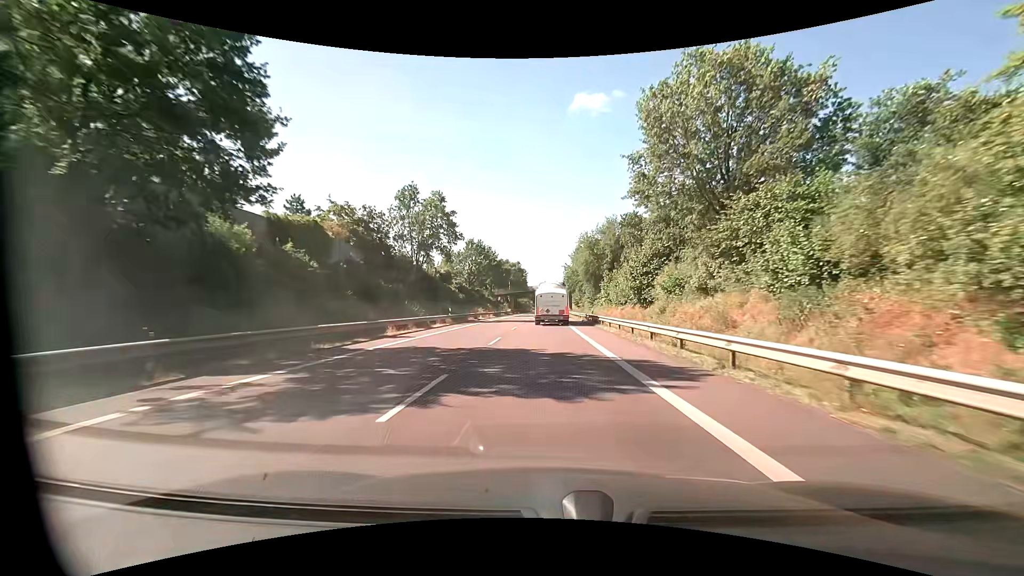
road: primary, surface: asphalt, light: Day
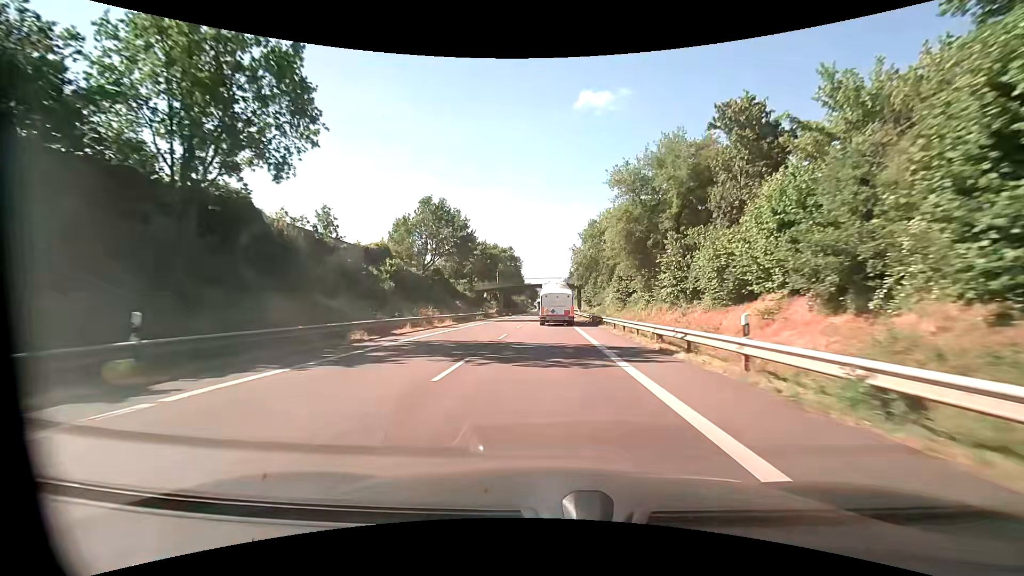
(-0.1, +32.8) m; 0°
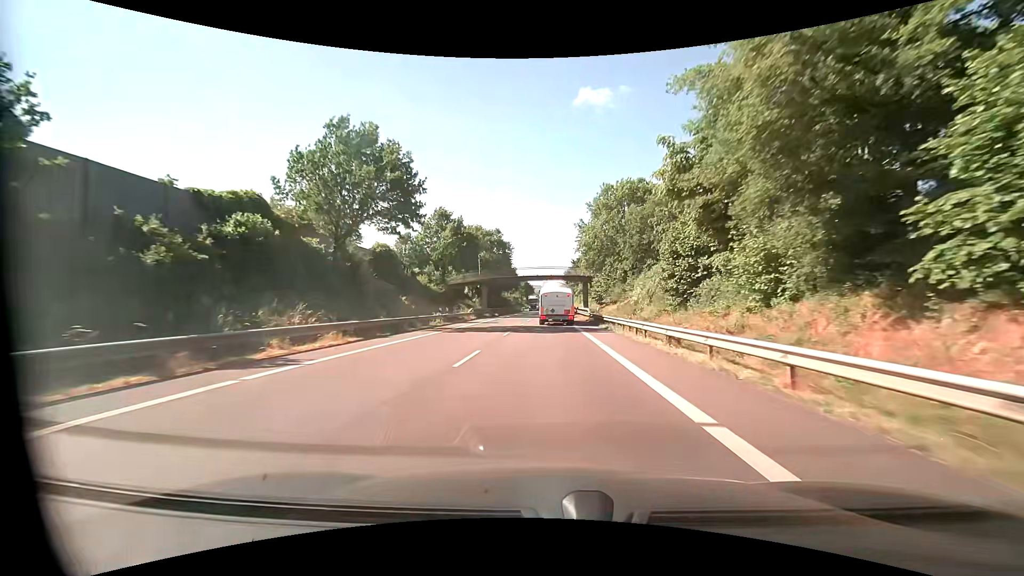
(+0.1, +22.0) m; +1°
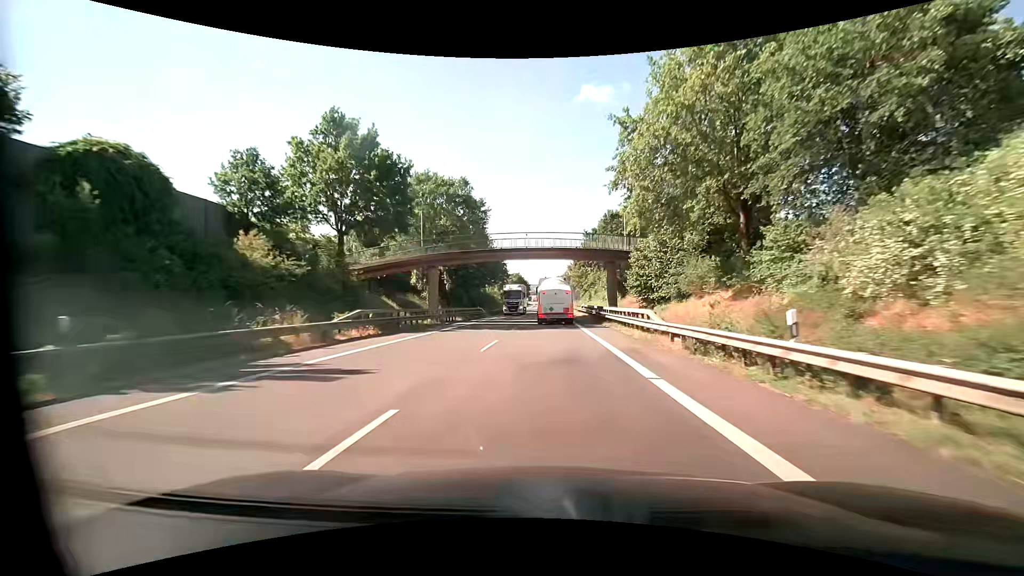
(0.0, +32.4) m; 0°
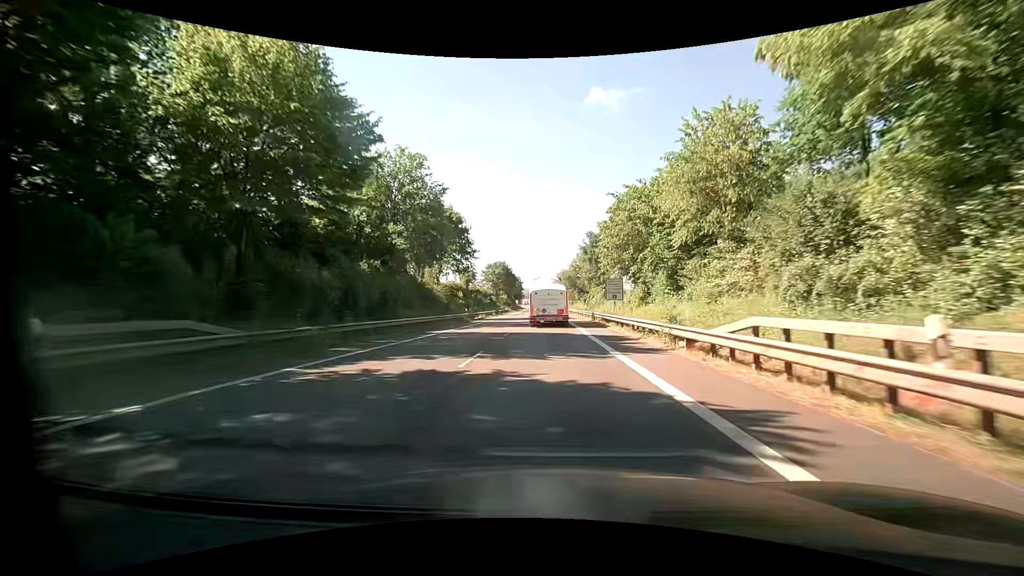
(+0.3, +51.2) m; +1°
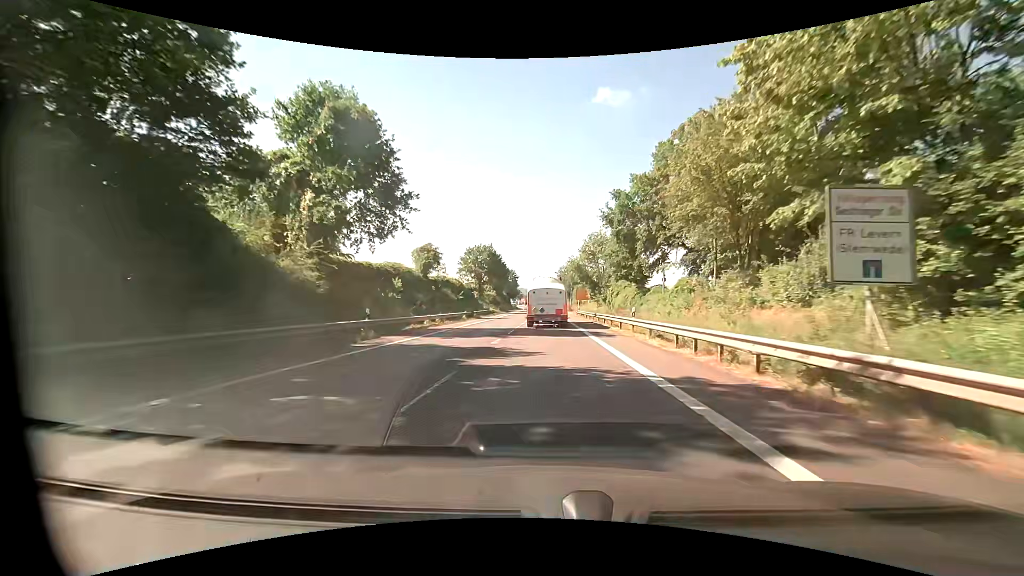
(-0.1, +28.8) m; 0°
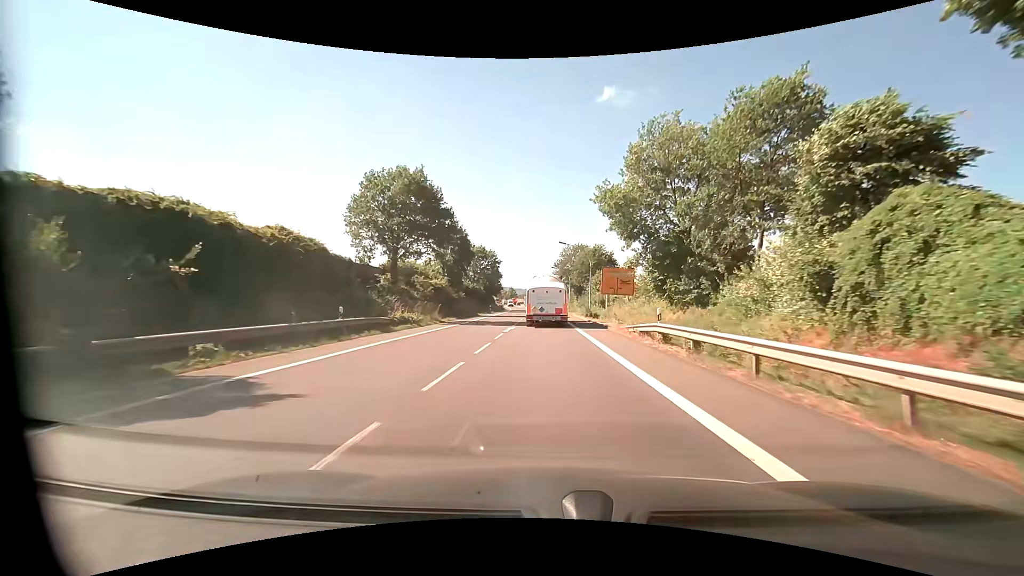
(+0.1, +46.4) m; 0°
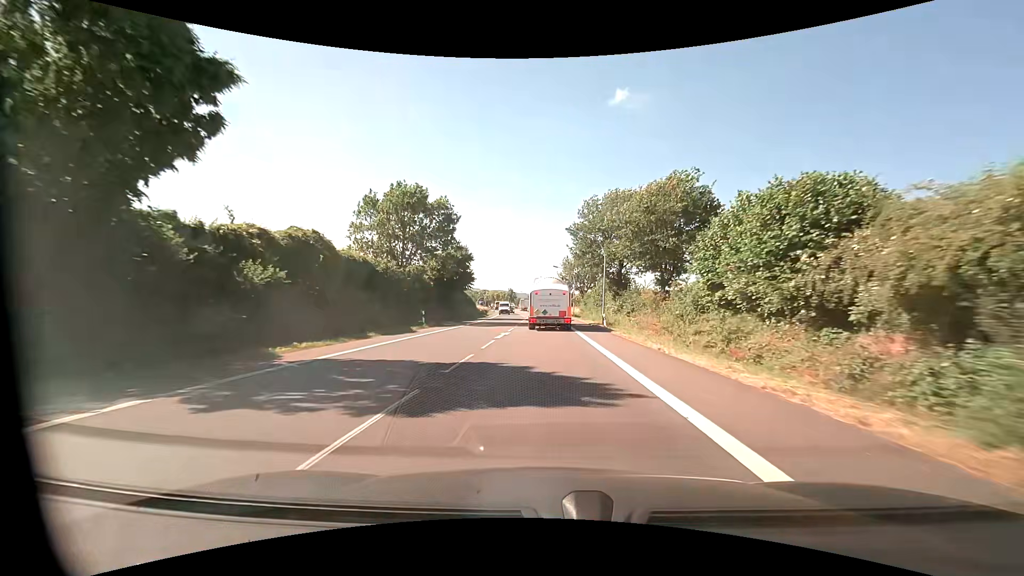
(-0.2, +45.7) m; -1°
(0, +10) (0, +20) (0, +30) (0, +40) (0, +50) (0, +60) (-1, +70) (-1, +80) (-1, +90) (-1, +100) m
